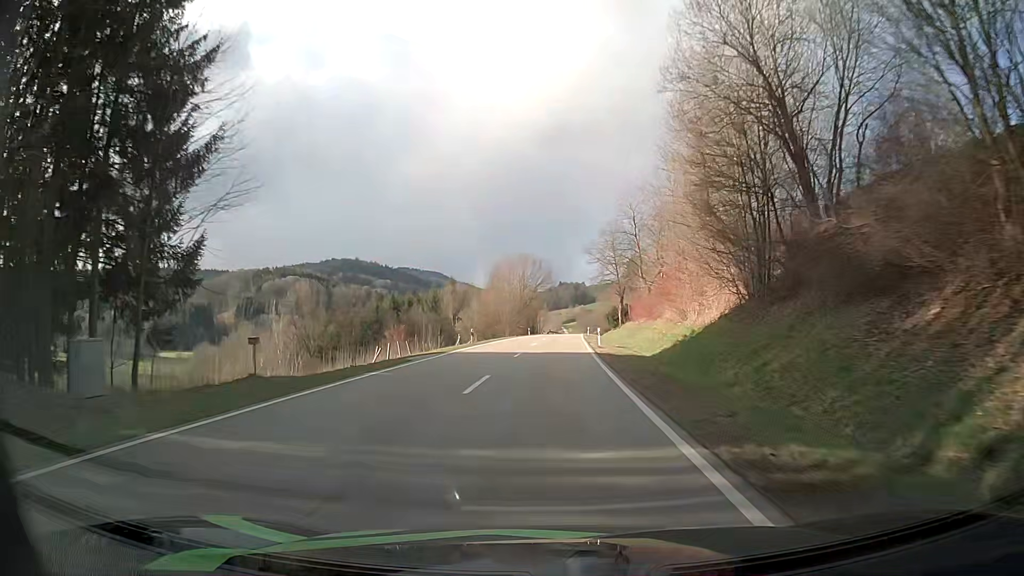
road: secondary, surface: asphalt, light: Day
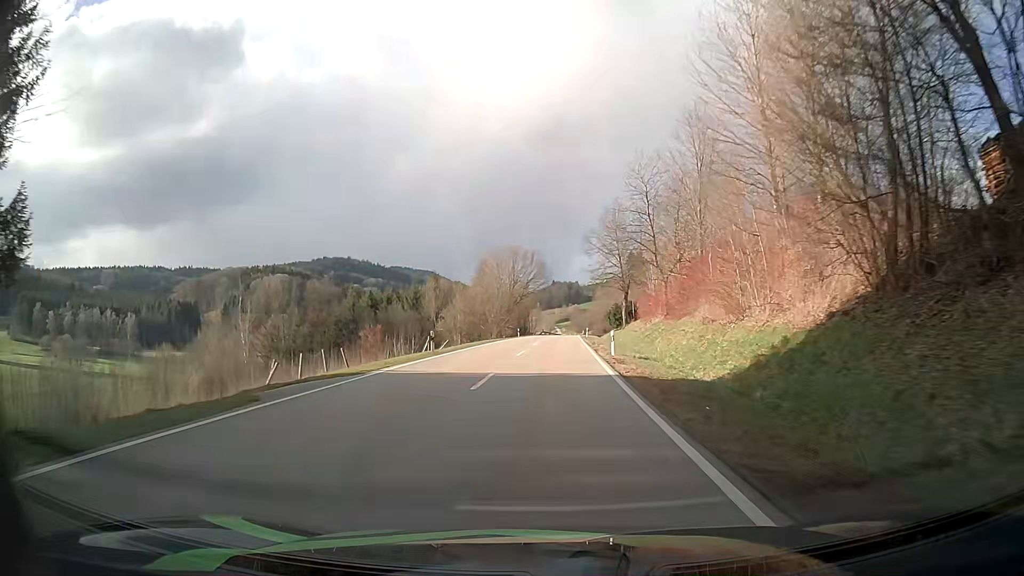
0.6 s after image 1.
(0.0, +12.3) m; 0°
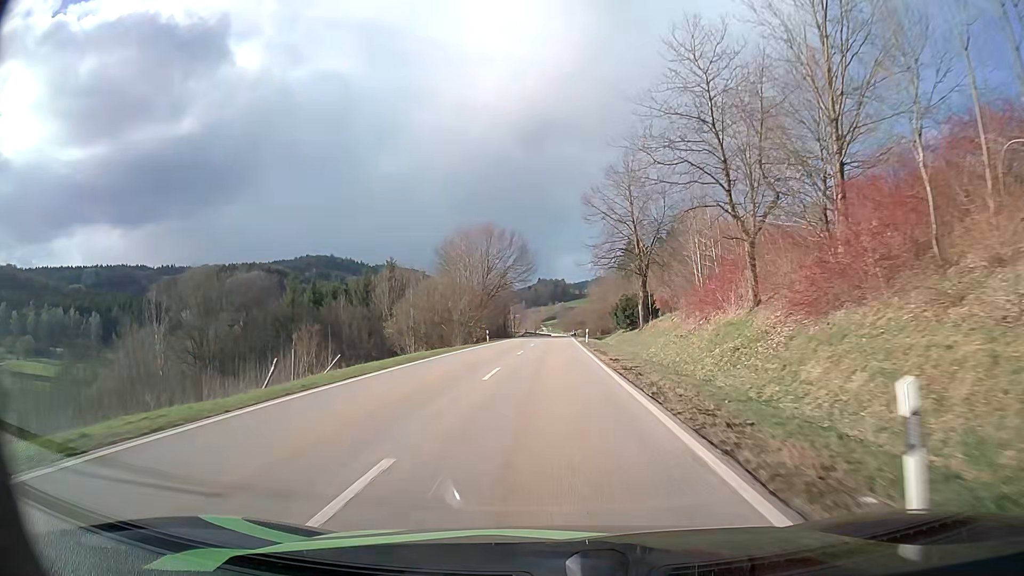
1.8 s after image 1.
(+0.2, +24.4) m; +1°
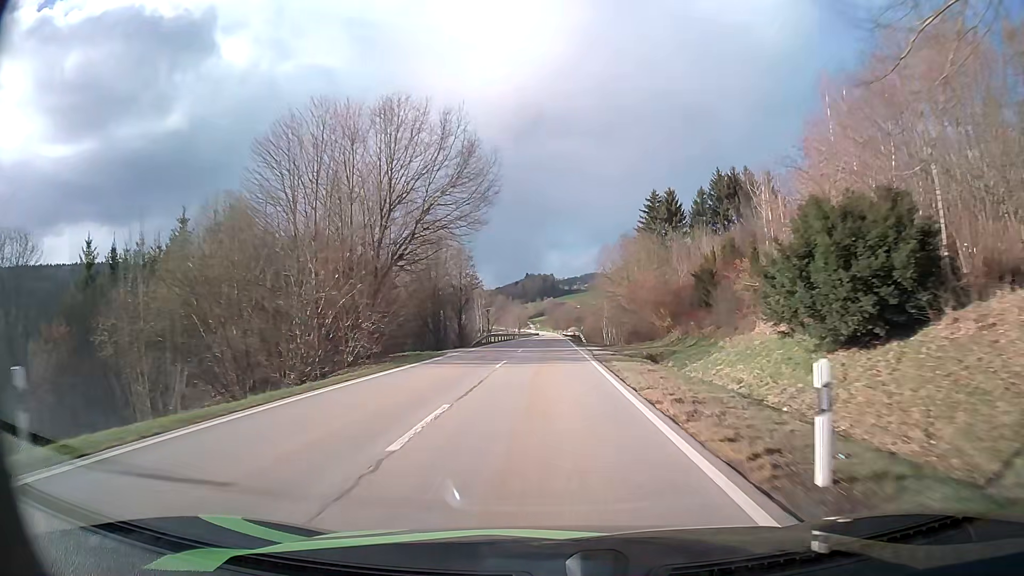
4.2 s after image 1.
(+0.7, +48.7) m; +1°
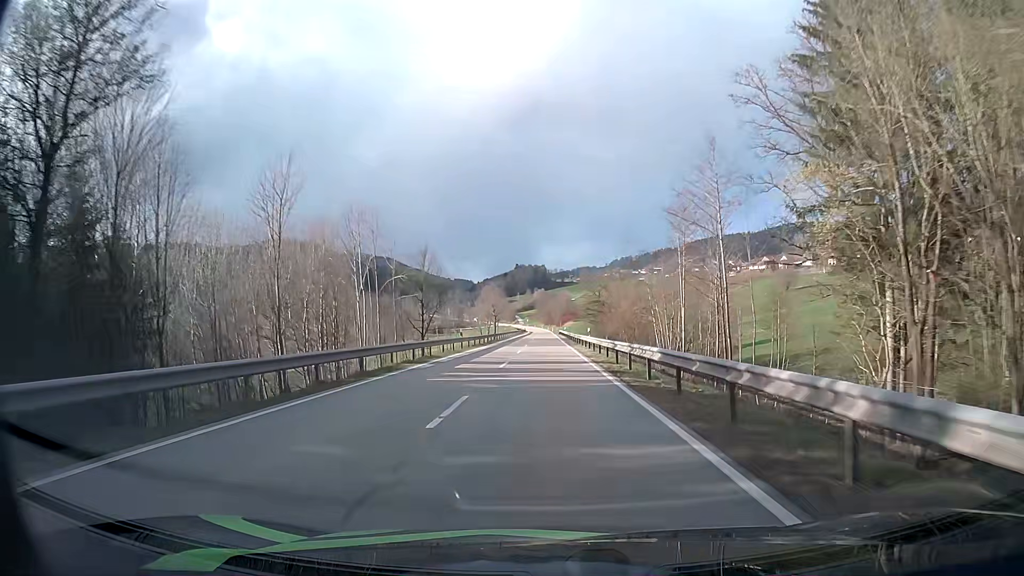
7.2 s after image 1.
(+0.4, +66.4) m; +1°
